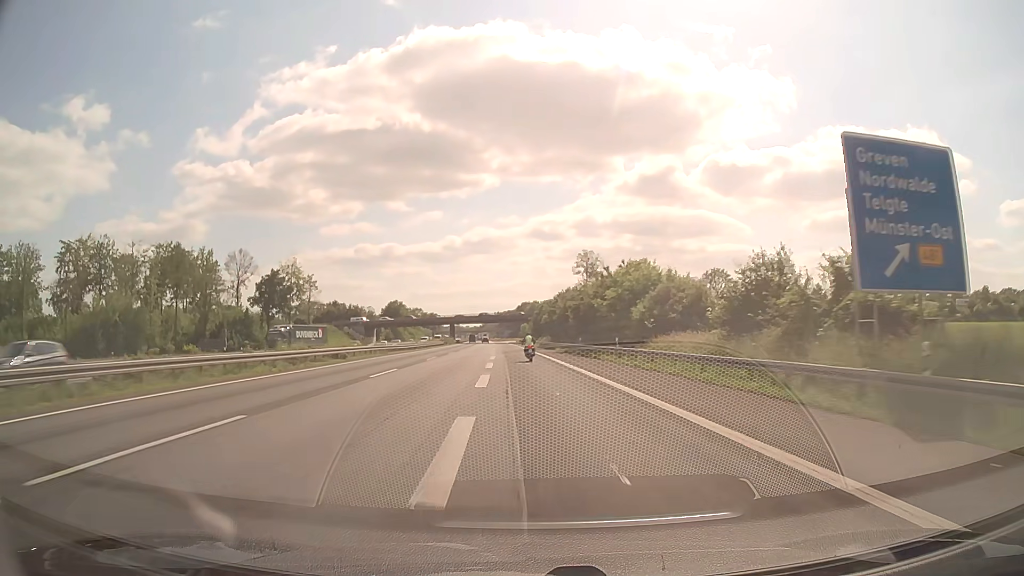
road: motorway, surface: asphalt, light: Day
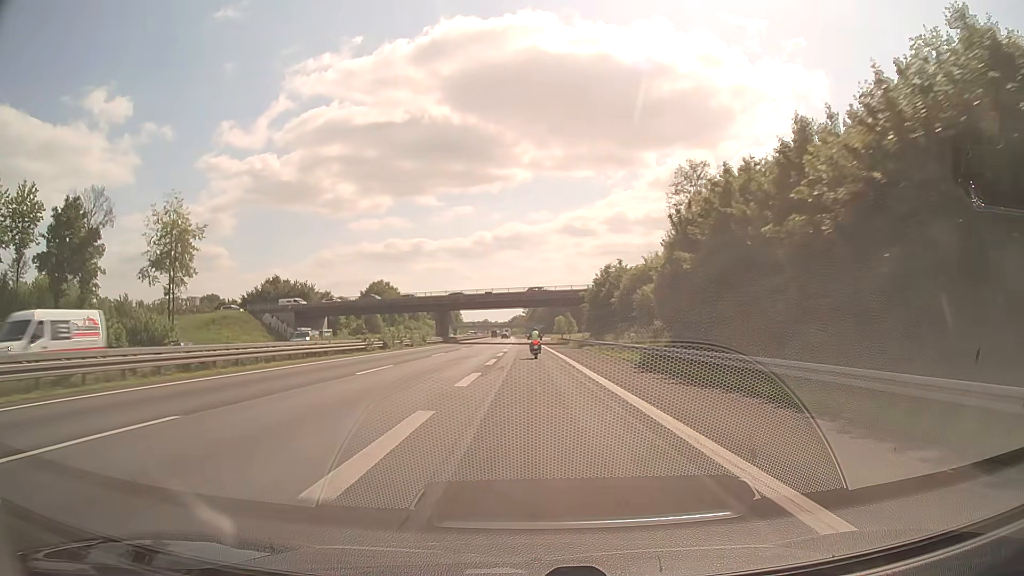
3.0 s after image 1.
(-2.1, +73.1) m; -3°
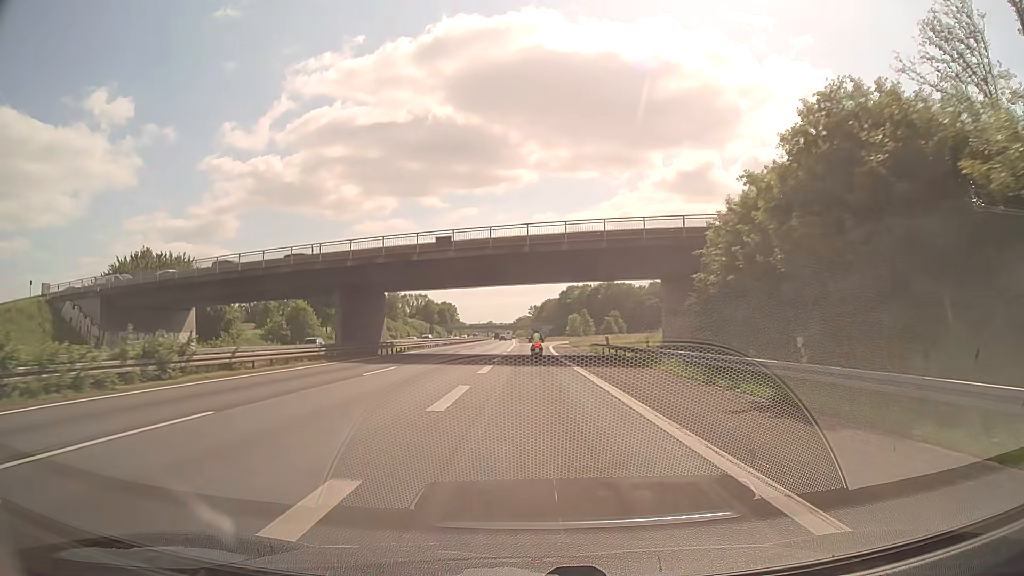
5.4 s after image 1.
(-0.1, +52.5) m; 0°
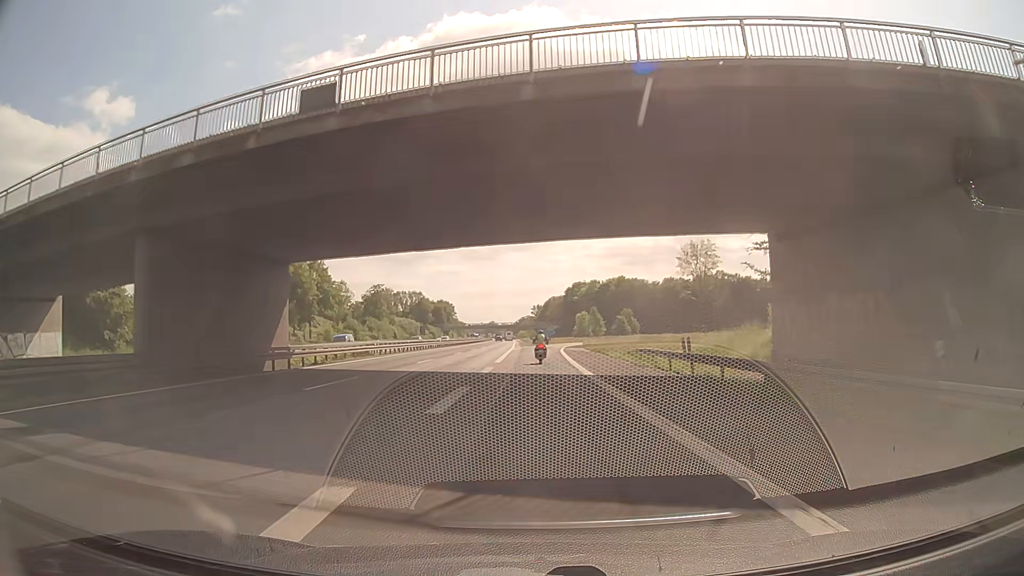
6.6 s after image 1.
(-0.1, +24.2) m; 0°
(0, +10) (0, +20) (0, +30) (0, +40) (0, +50) (0, +60) (0, +70) (+1, +80) (+1, +90) (+2, +100) m
